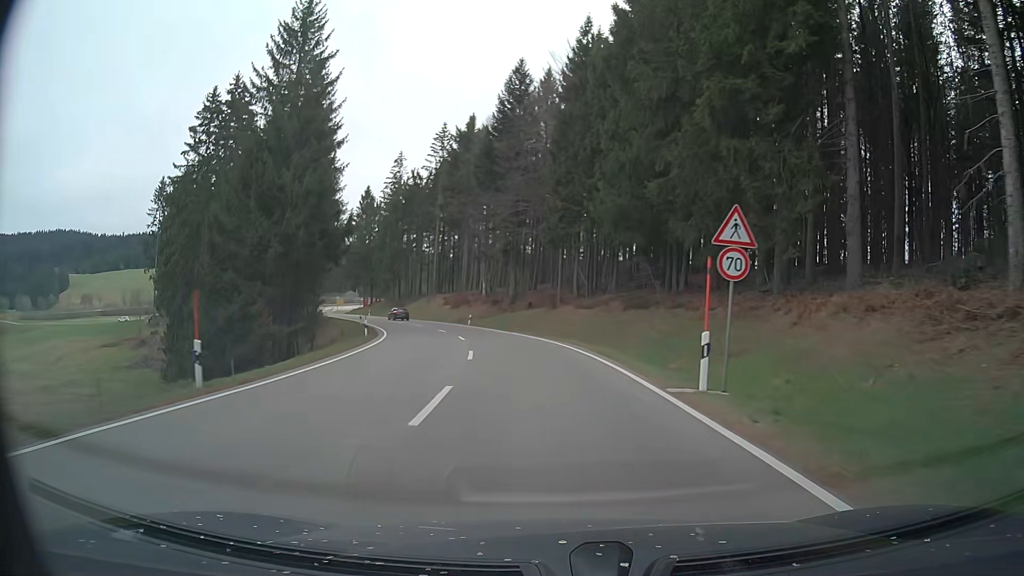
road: primary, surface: asphalt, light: Day
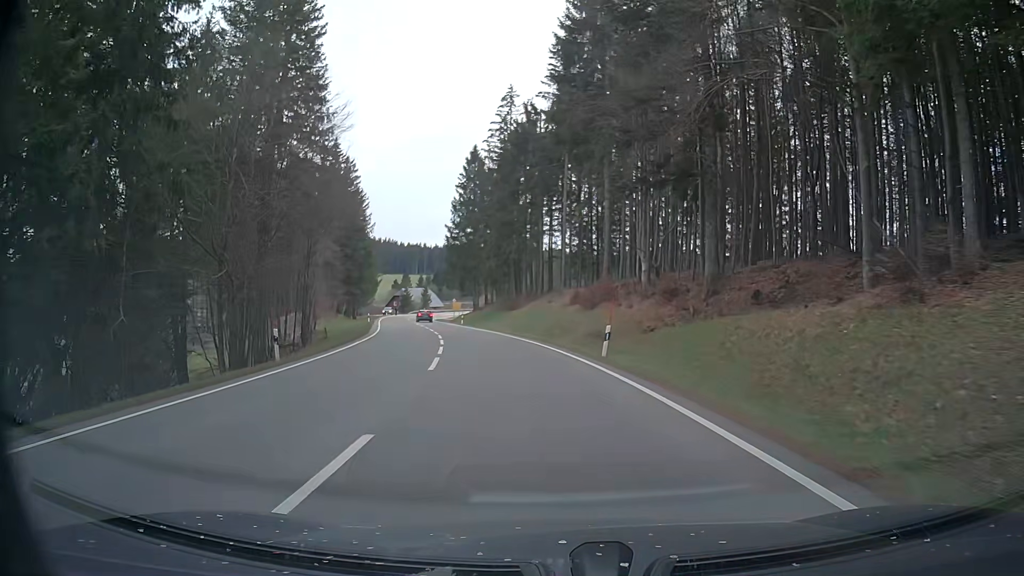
(-3.8, +40.6) m; -13°
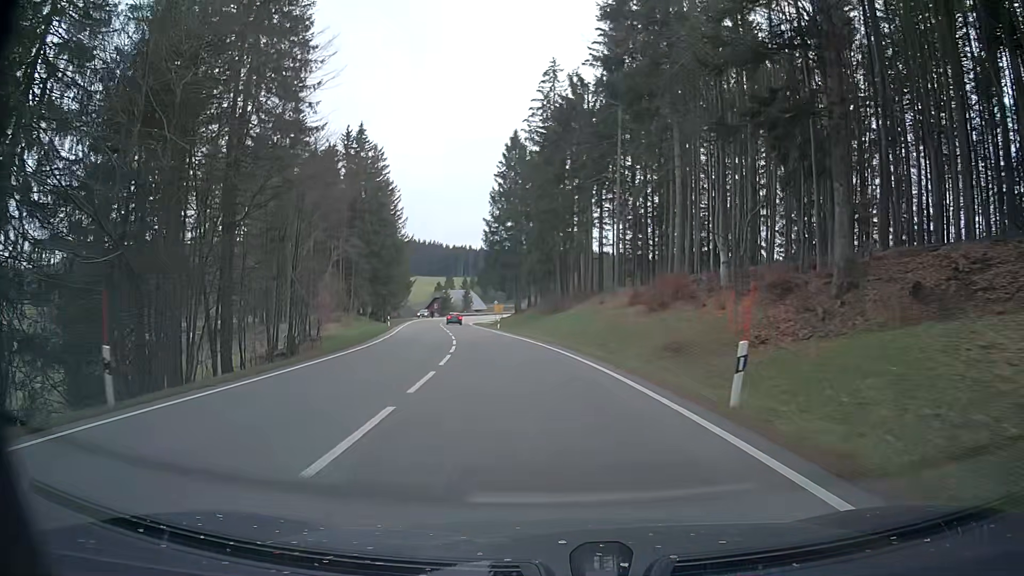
(-0.3, +10.4) m; -4°
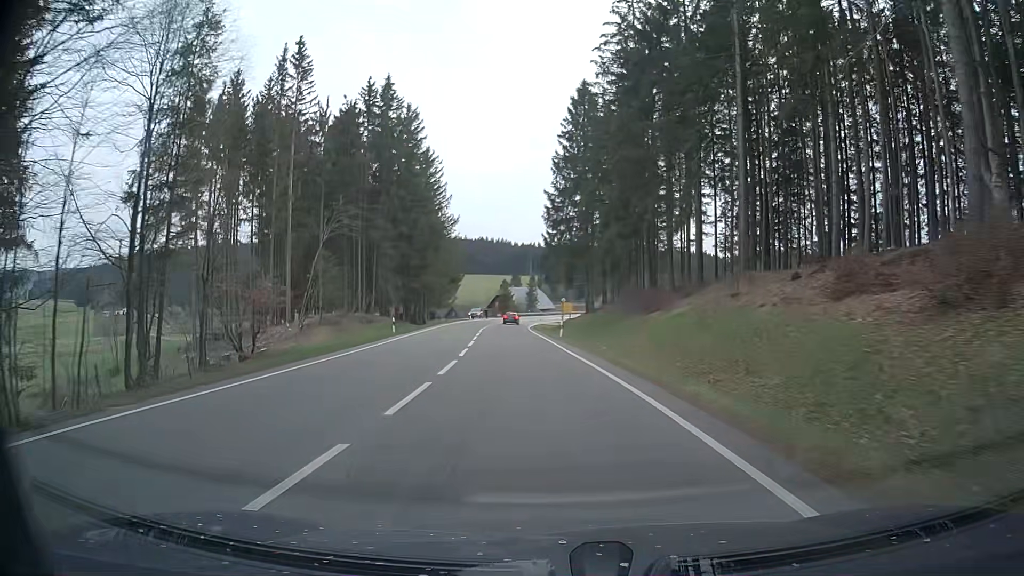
(-1.1, +20.9) m; -6°
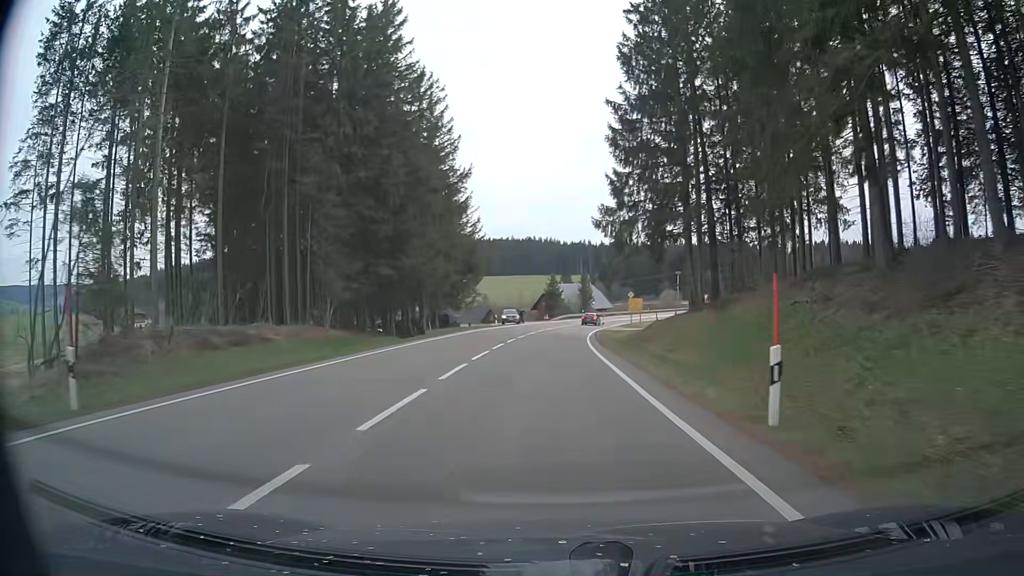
(-1.7, +31.4) m; -5°
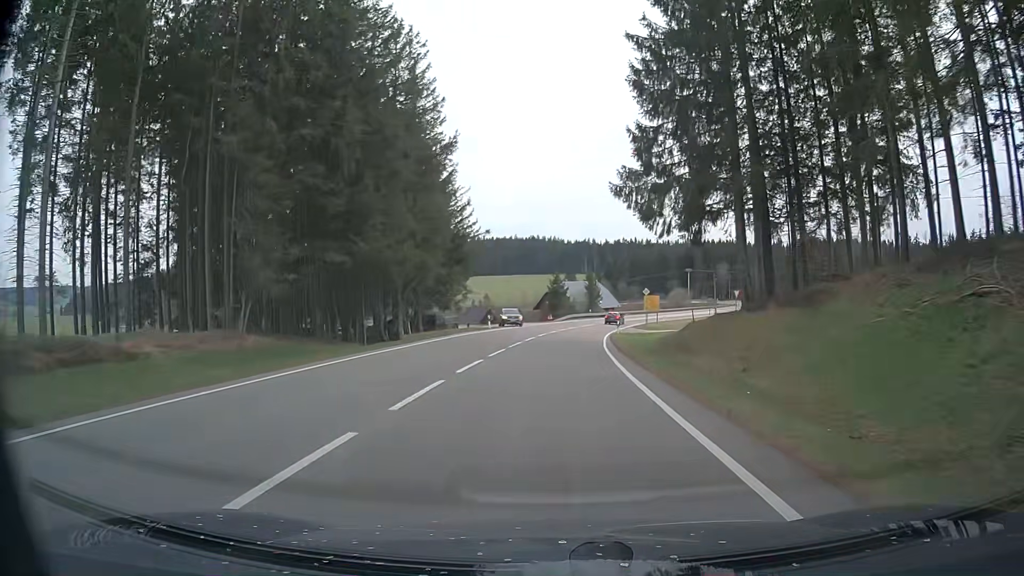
(0.0, +10.4) m; 0°
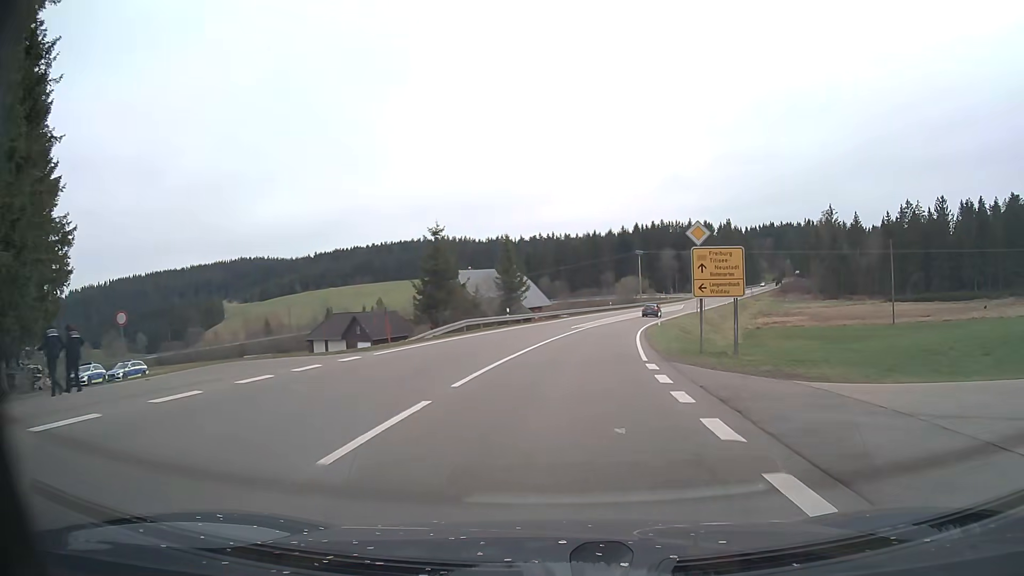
(+2.6, +51.4) m; +8°
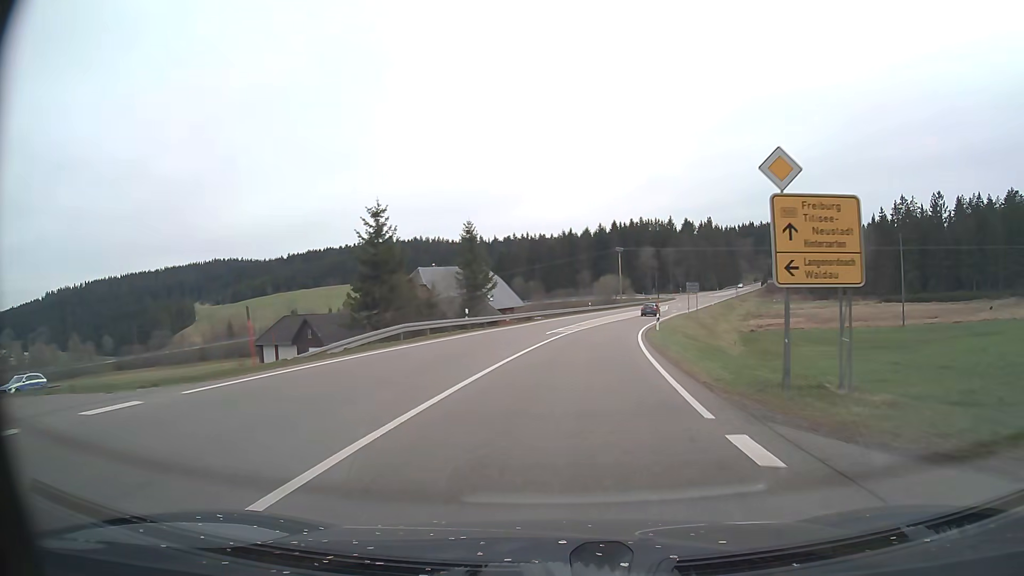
(+0.1, +10.2) m; +2°
(0, +10) (+1, +20) (+2, +30) (+3, +40) (+5, +50) (+7, +59) (+9, +69) (+12, +79) (+15, +88) (+18, +98) m
